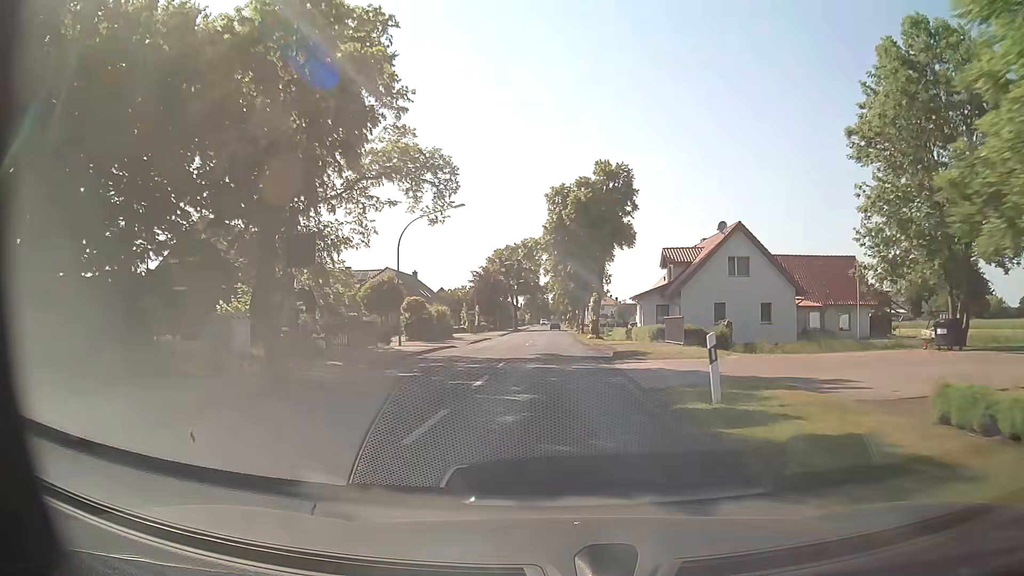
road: secondary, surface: asphalt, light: Day
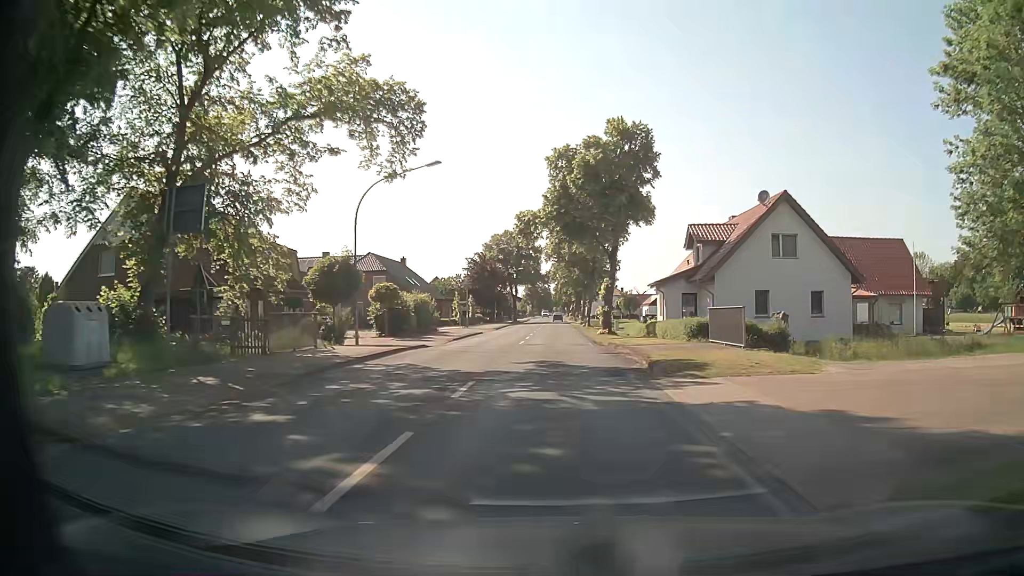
(0.0, +8.7) m; 0°
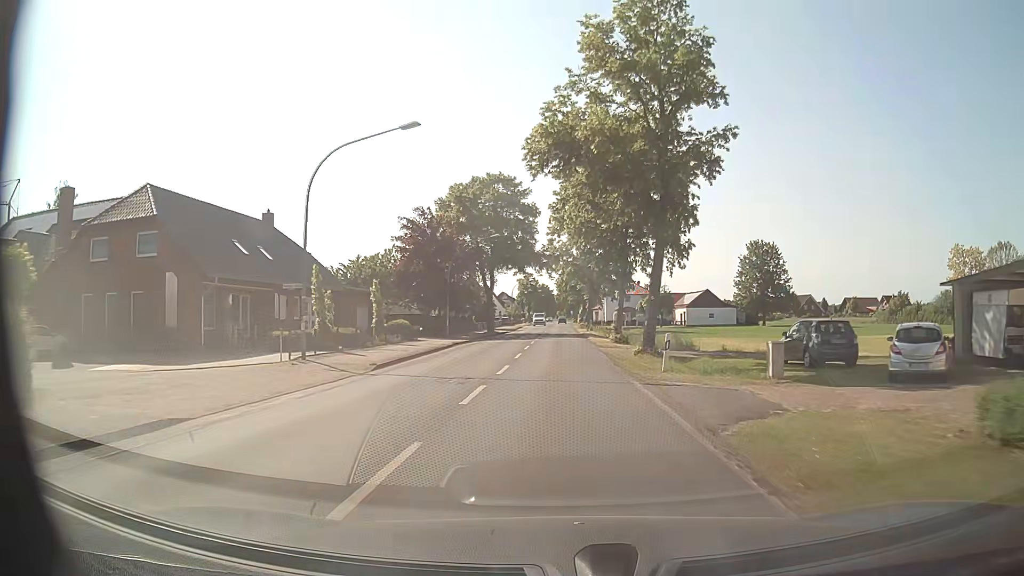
(-0.2, +42.8) m; -1°
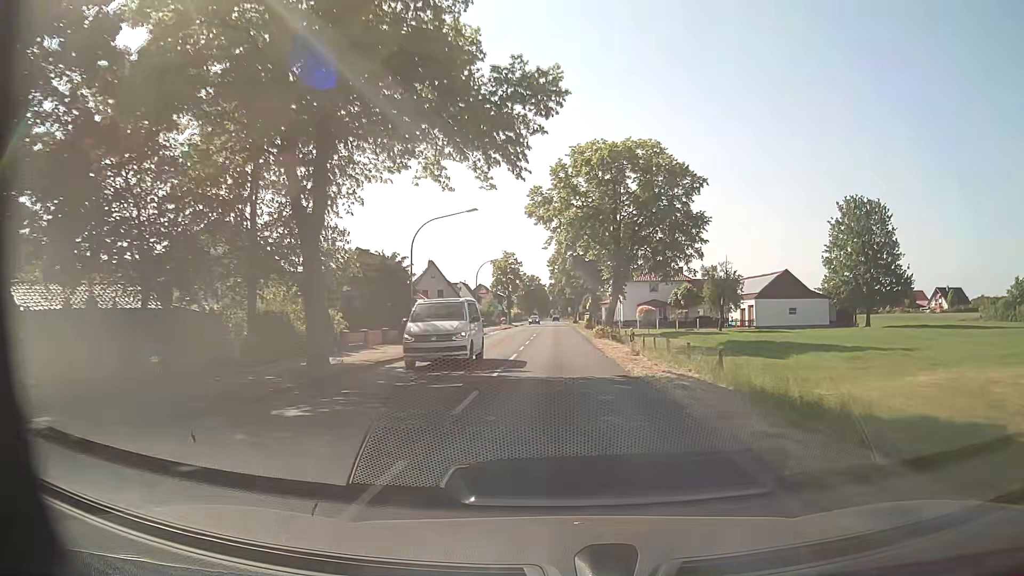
(+0.4, +43.8) m; +1°
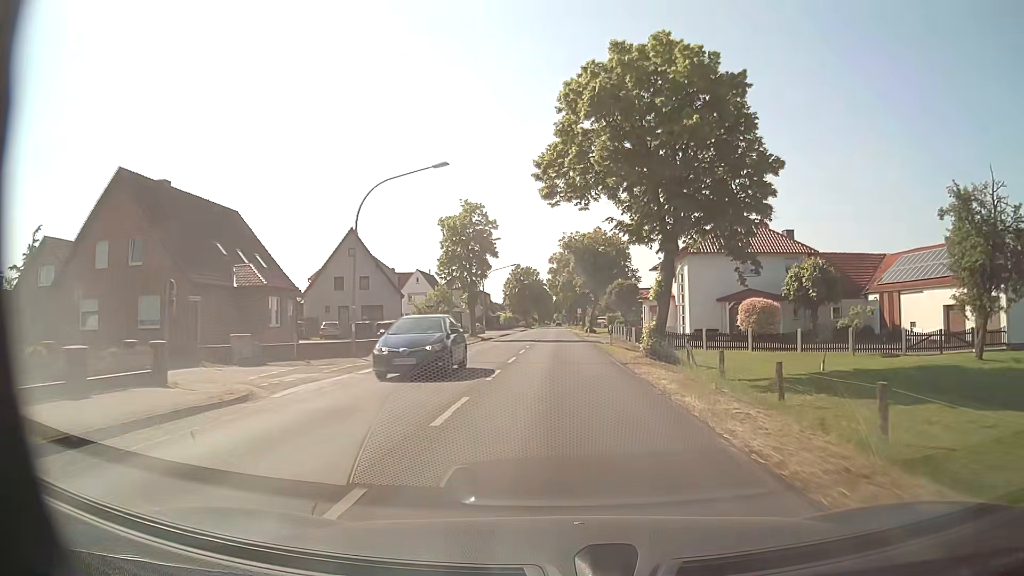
(-0.5, +44.0) m; -1°
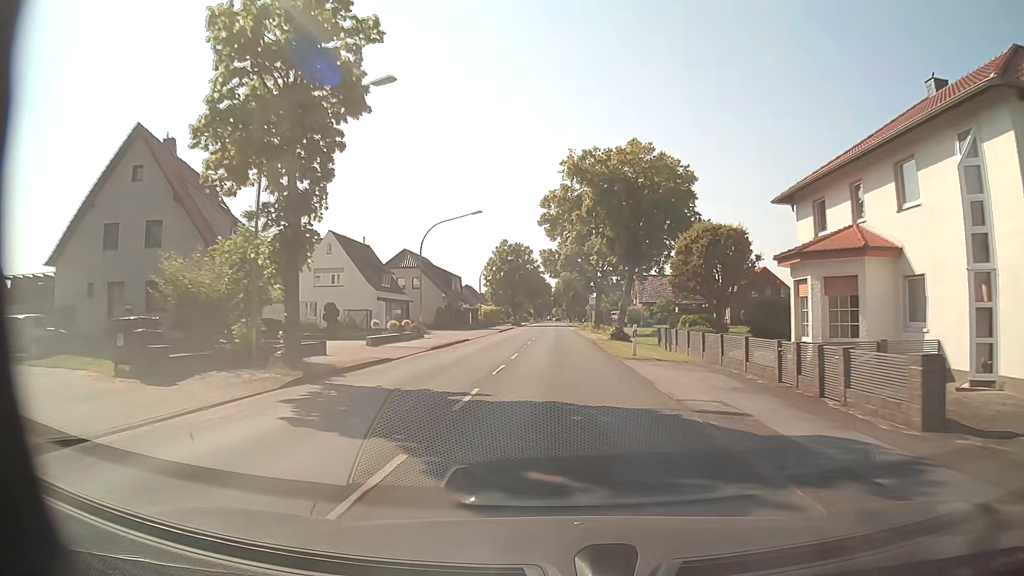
(0.0, +35.3) m; 0°
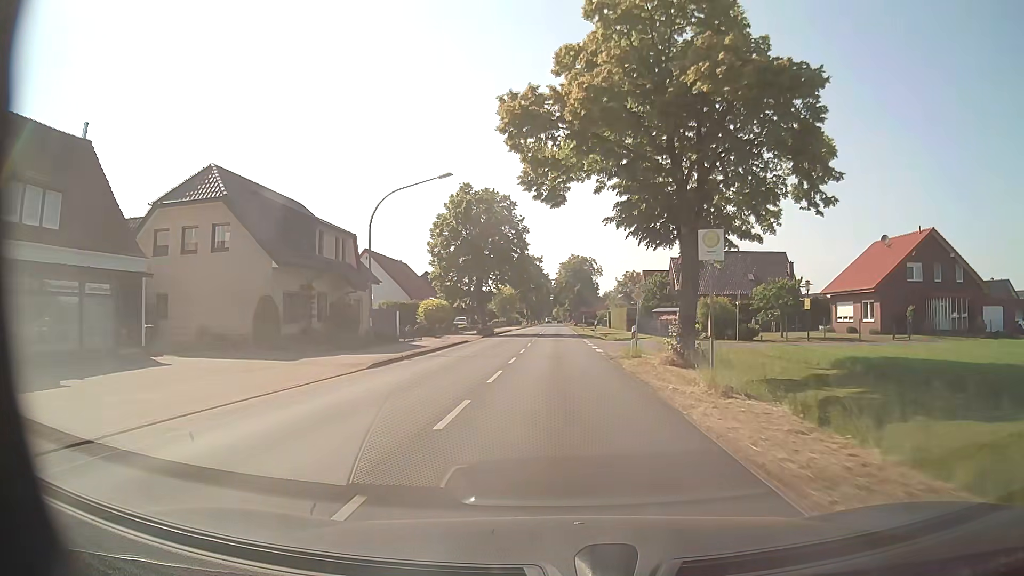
(-0.1, +44.4) m; 0°
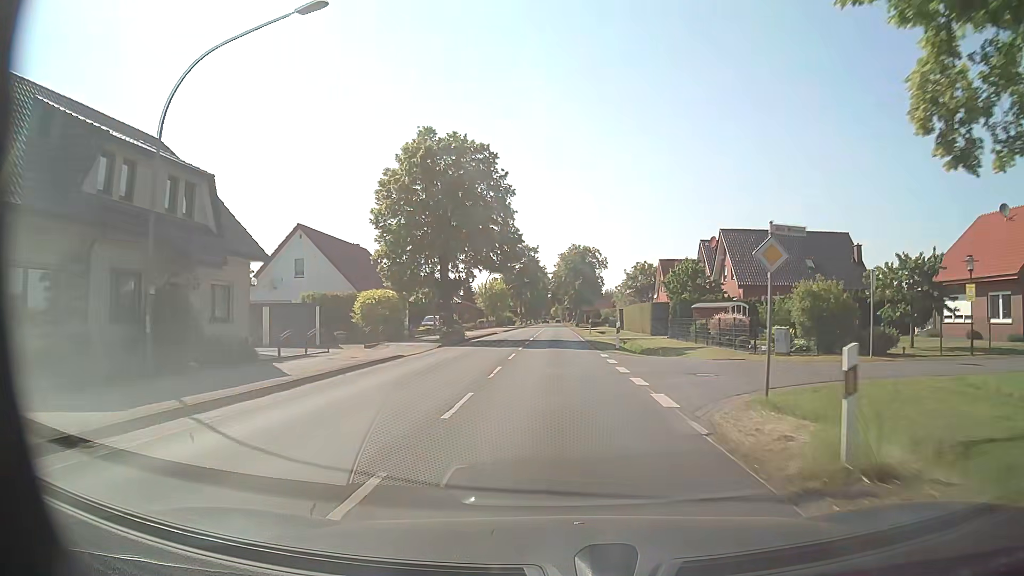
(0.0, +17.6) m; 0°
